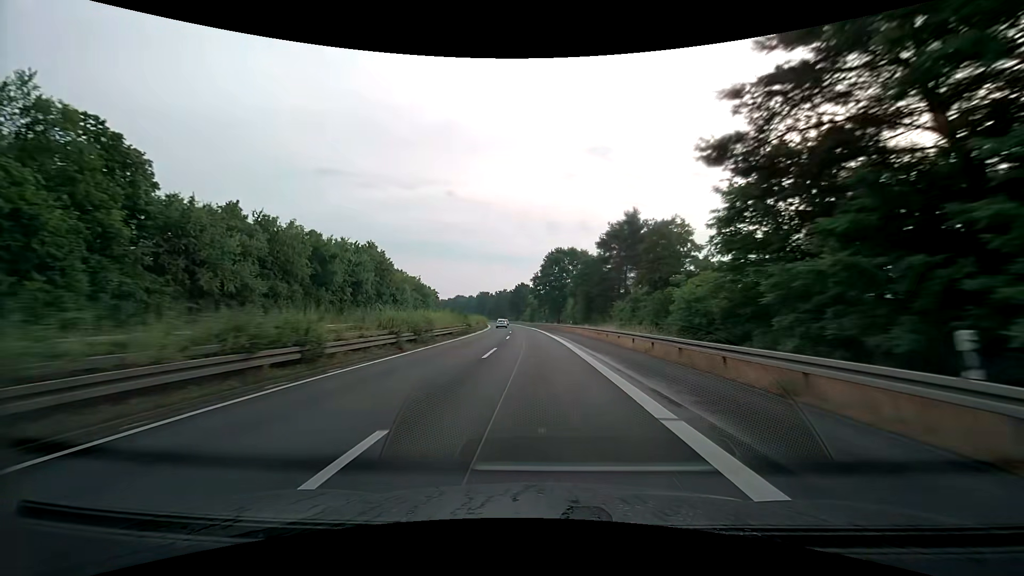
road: trunk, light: Day
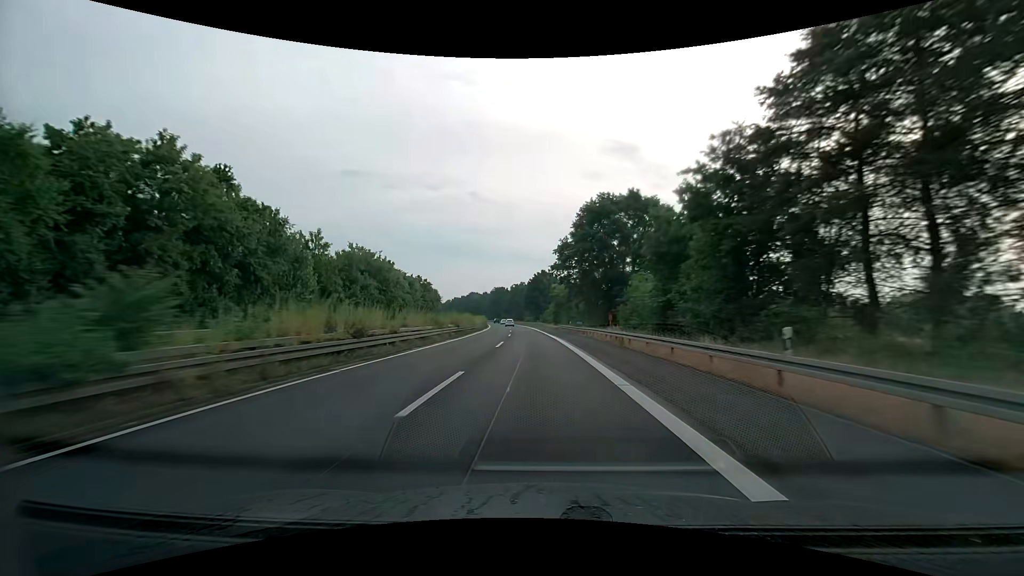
(-0.9, +47.1) m; -3°
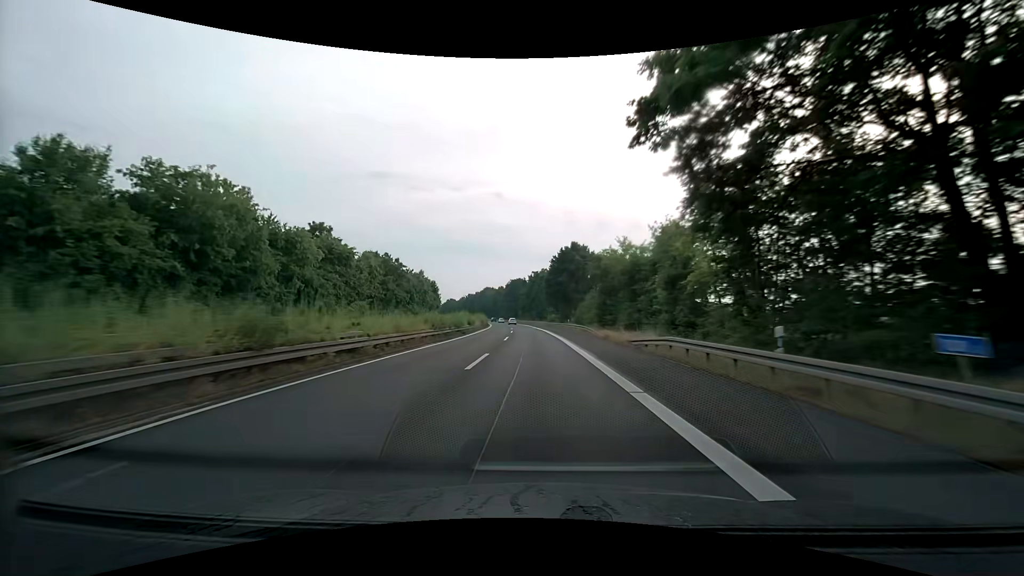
(-1.1, +47.5) m; -3°
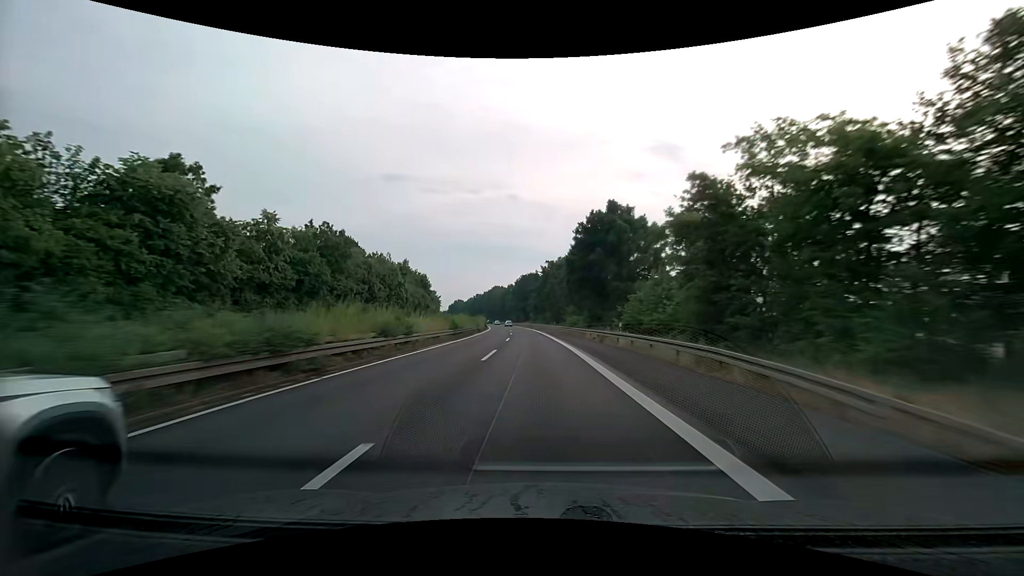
(-0.4, +31.9) m; -2°
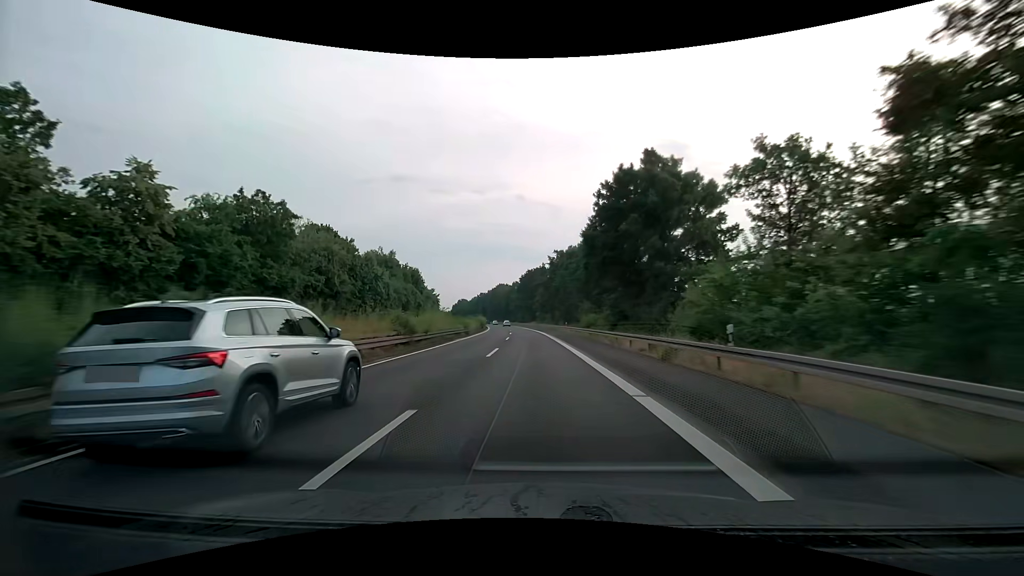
(-0.1, +16.0) m; -1°
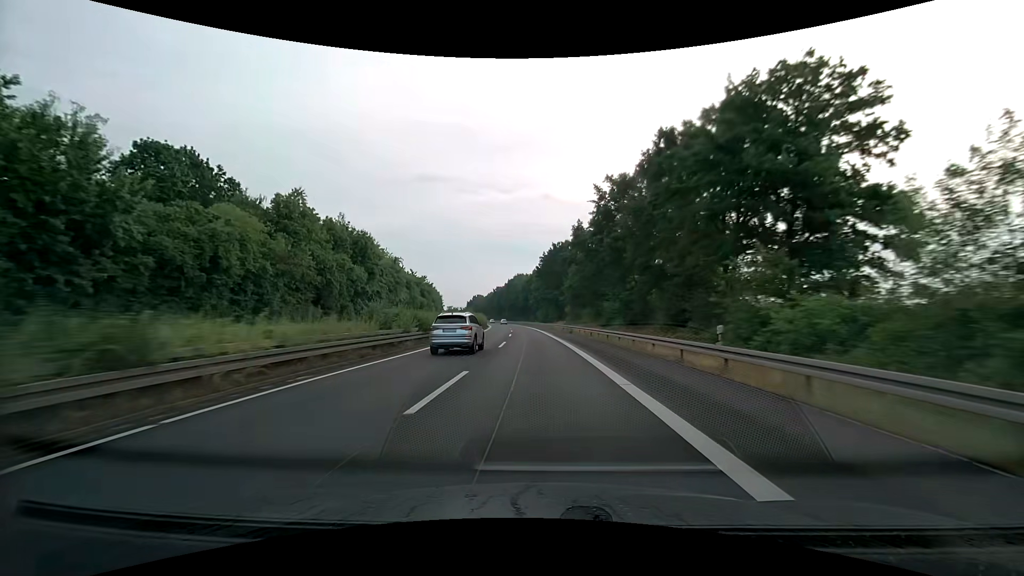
(-1.1, +48.3) m; -3°
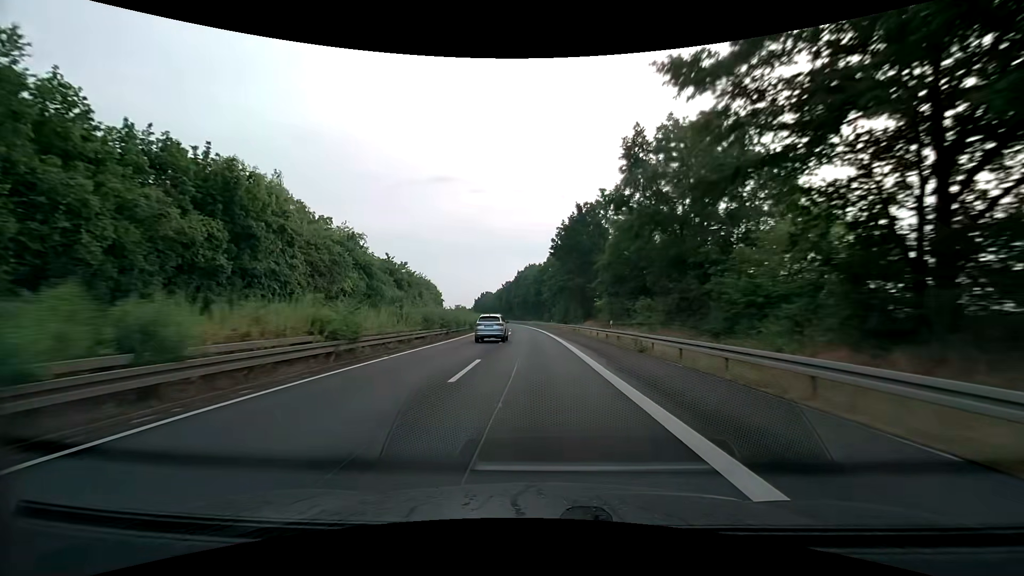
(-0.4, +32.4) m; -2°
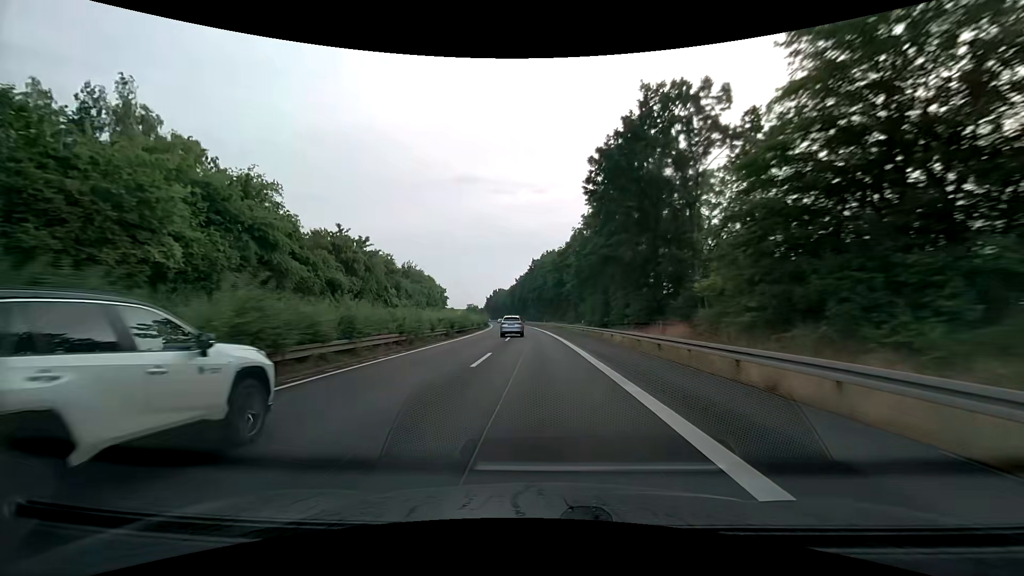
(-0.5, +32.5) m; -2°
(0, +10) (0, +20) (-1, +30) (-1, +40) (-2, +50) (-2, +60) (-3, +70) (-4, +80) (-5, +90) (-6, +100) m
